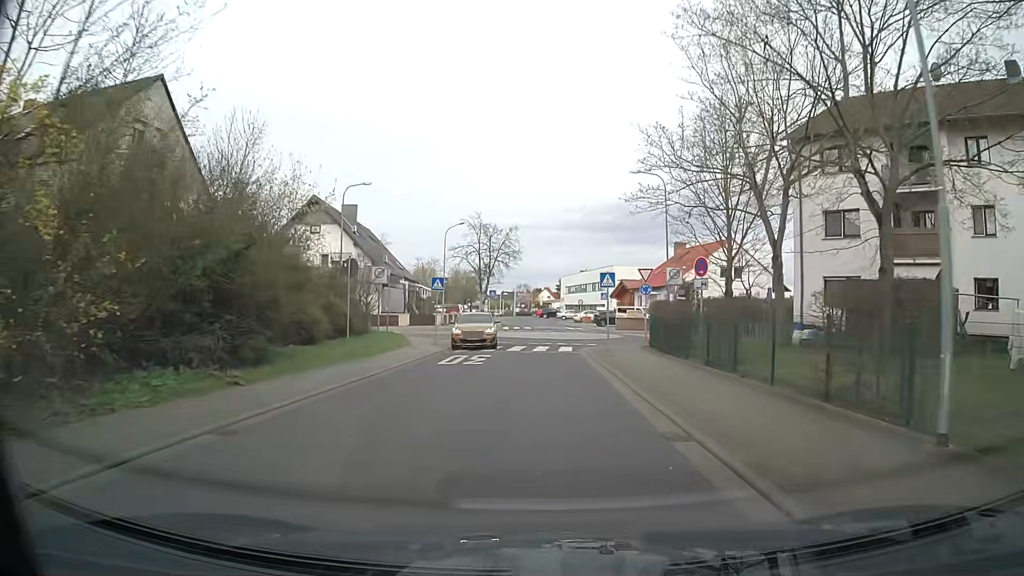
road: residential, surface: asphalt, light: Day
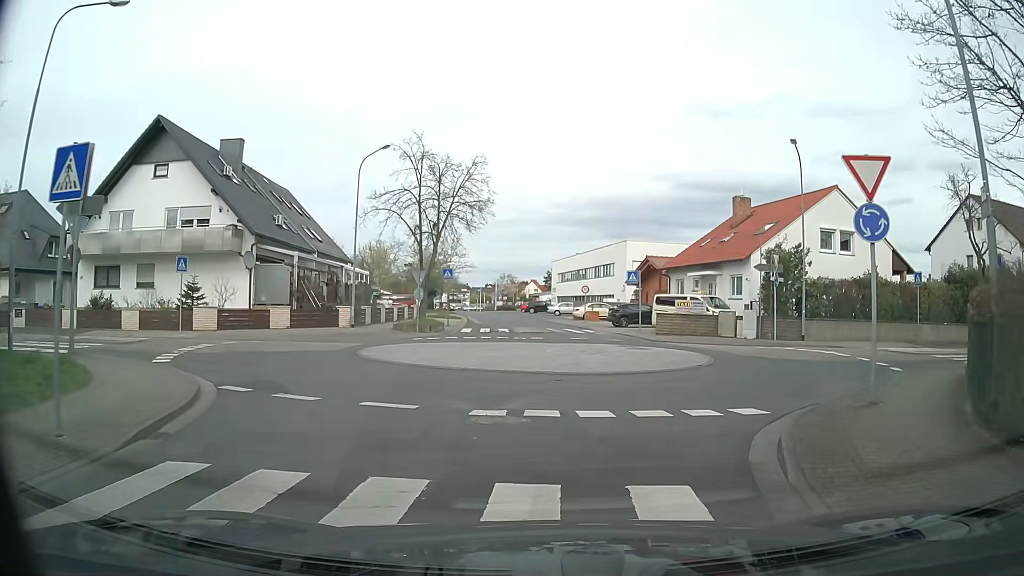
(-0.2, +24.0) m; 0°
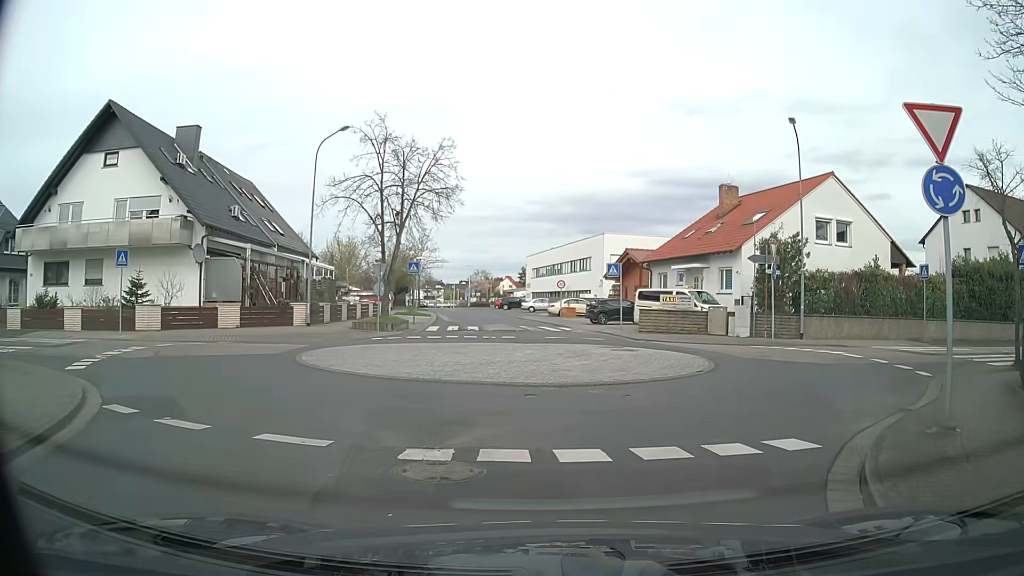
(+0.1, +2.6) m; +3°
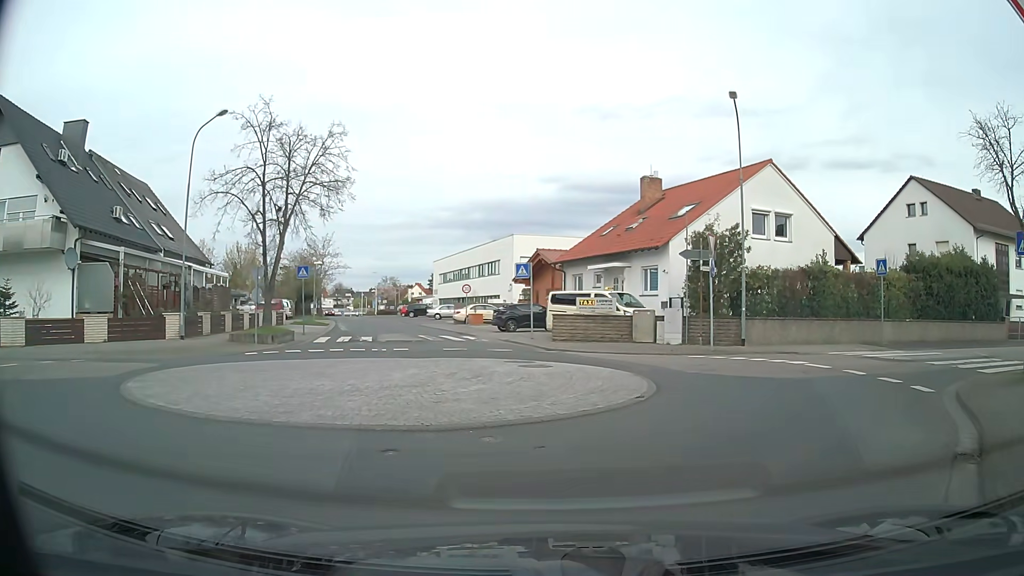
(+0.1, +3.7) m; +7°
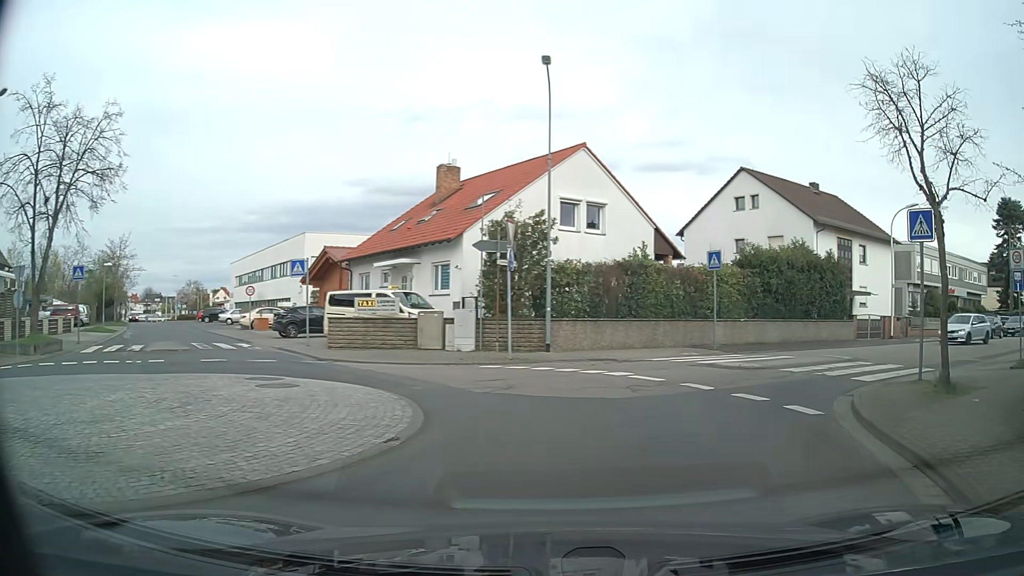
(+0.5, +3.6) m; +18°
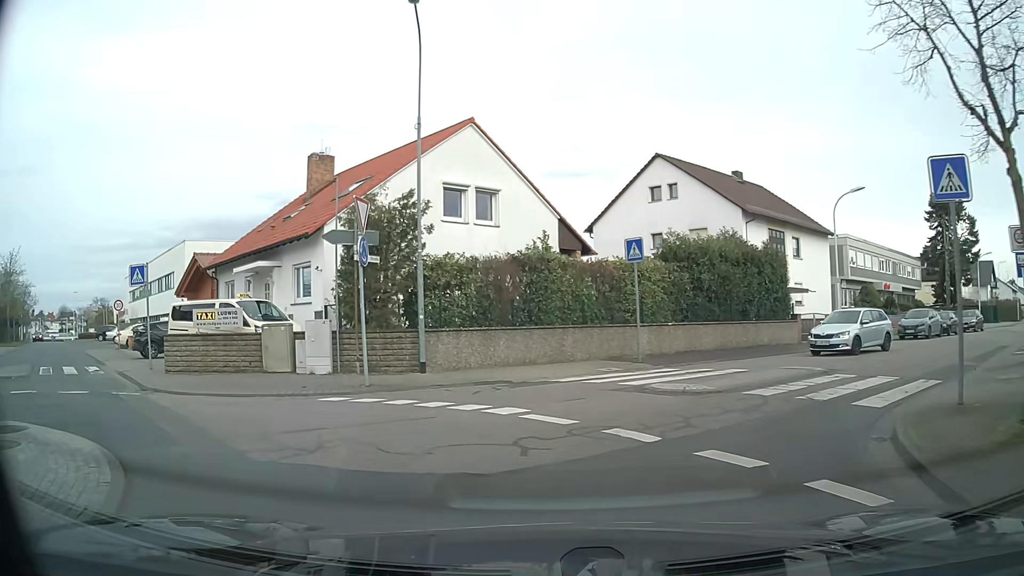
(+0.6, +4.9) m; +8°
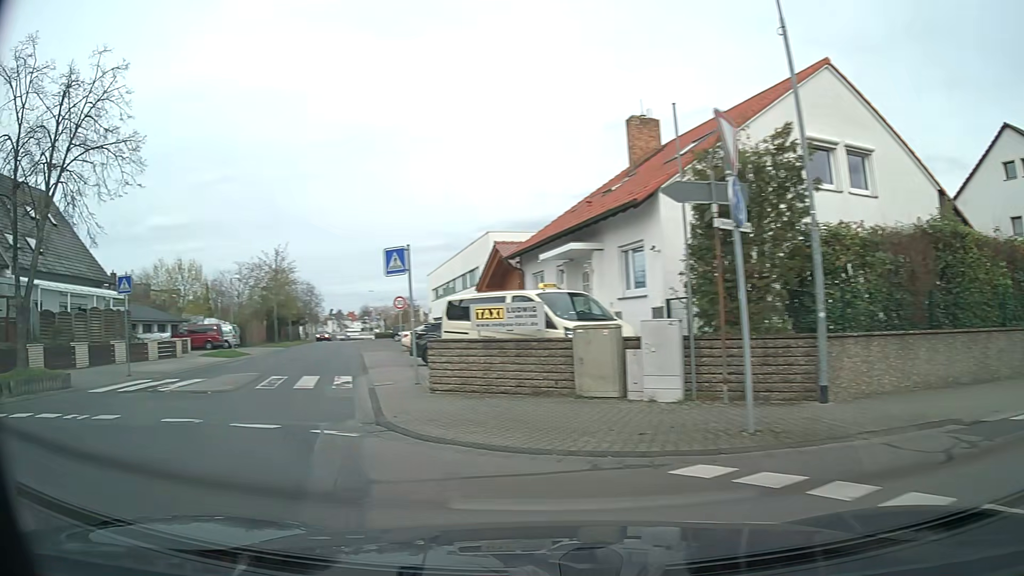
(-1.1, +5.7) m; -28°
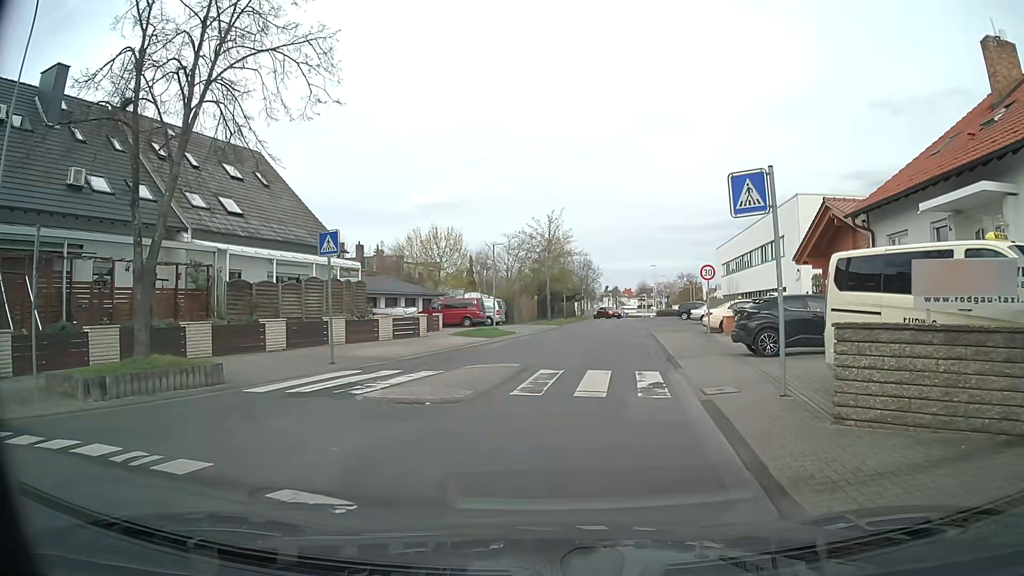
(-1.8, +6.2) m; -23°
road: unclassified
(0, +10) (+1, +20) (+3, +30) (+4, +40) (+5, +50) (+6, +60) (+7, +70) (+8, +80) (+10, +89) (+11, +99) m
